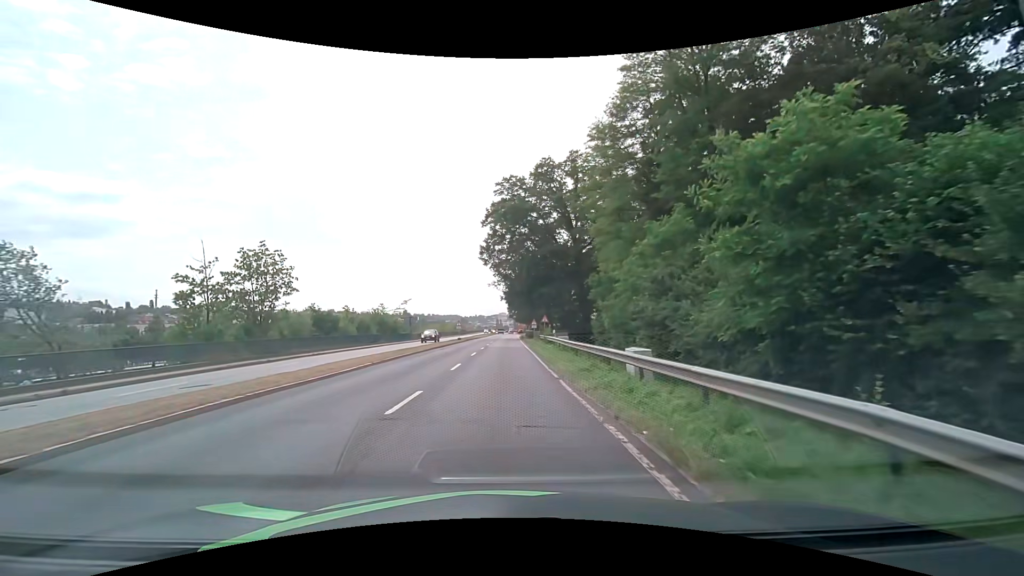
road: primary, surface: asphalt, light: Day
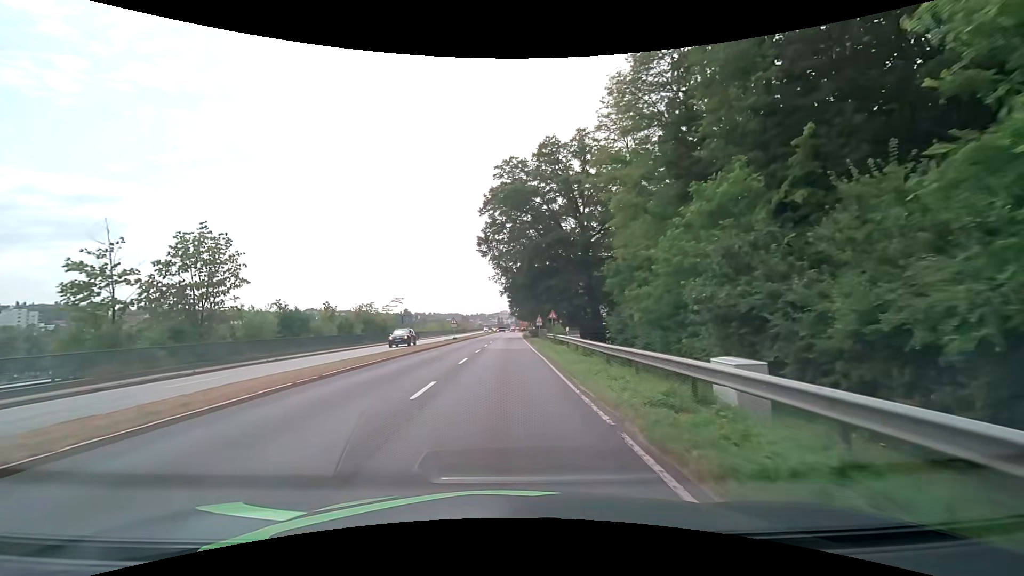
(0.0, +7.4) m; 0°
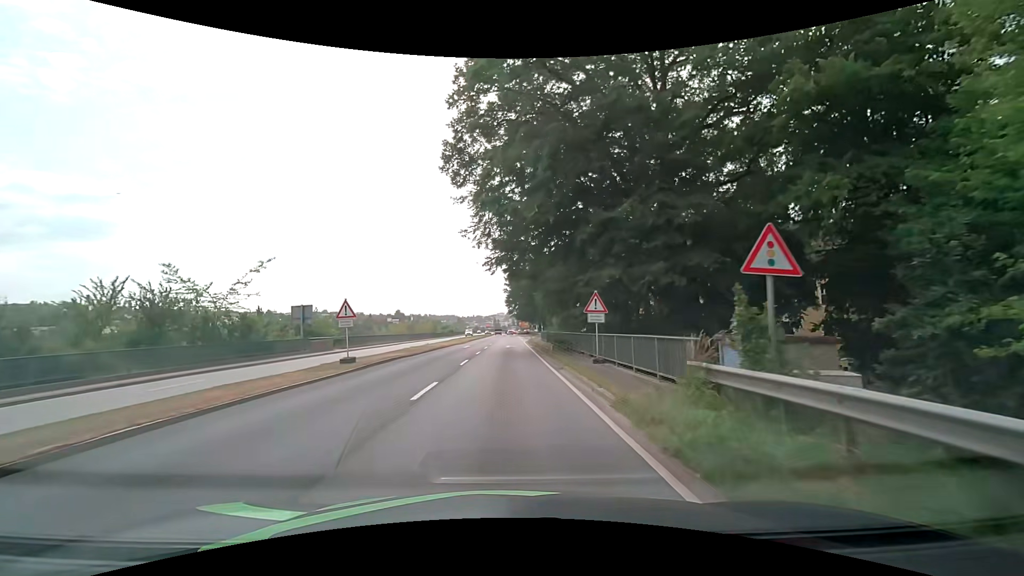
(0.0, +36.4) m; 0°
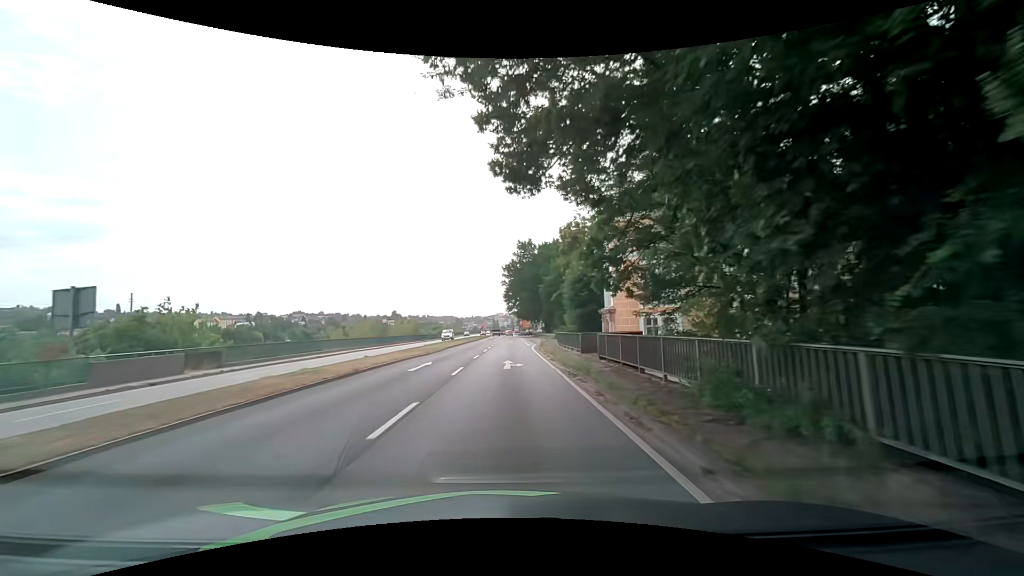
(0.0, +21.6) m; 0°
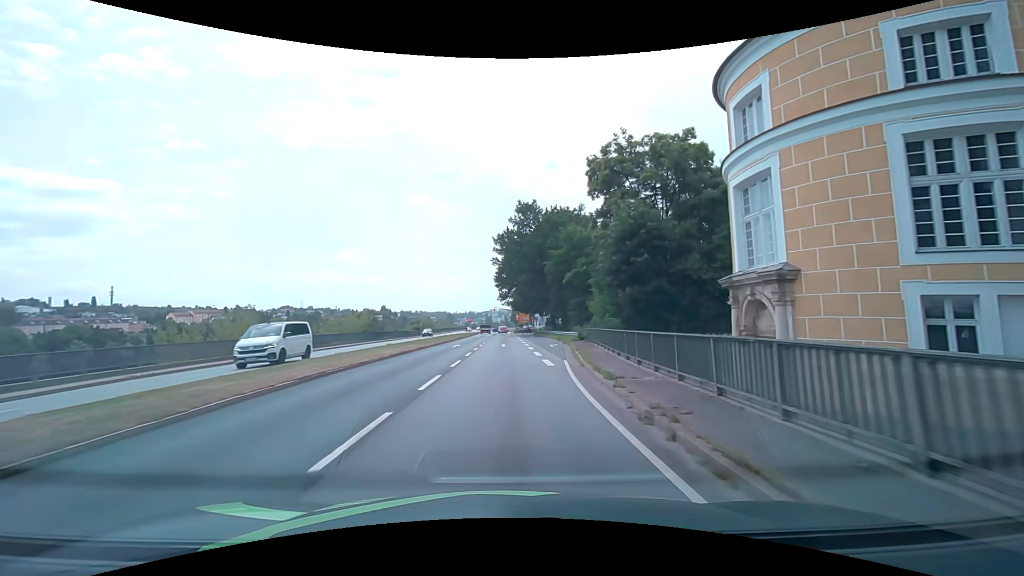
(+0.3, +28.7) m; +1°
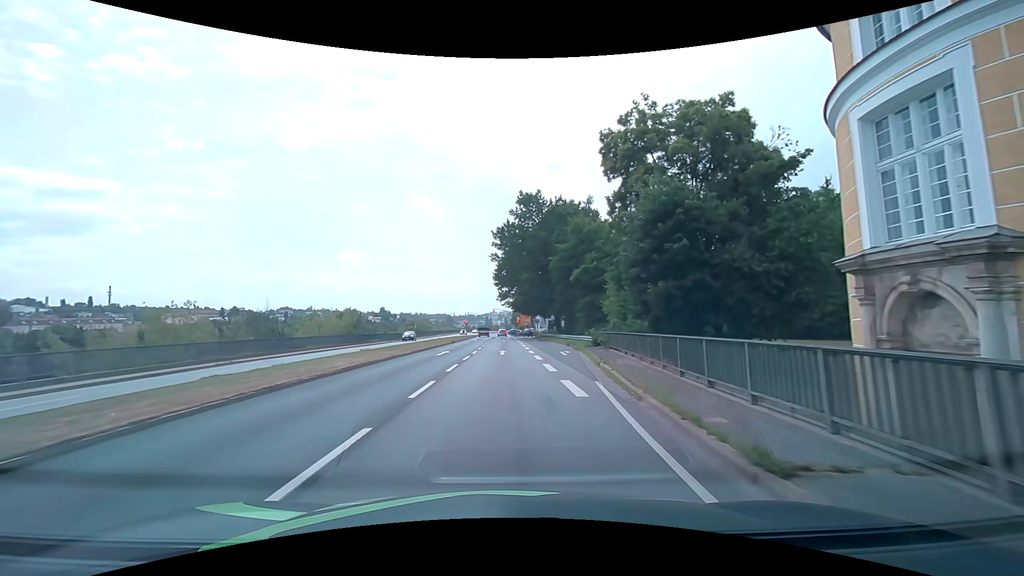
(0.0, +7.0) m; 0°
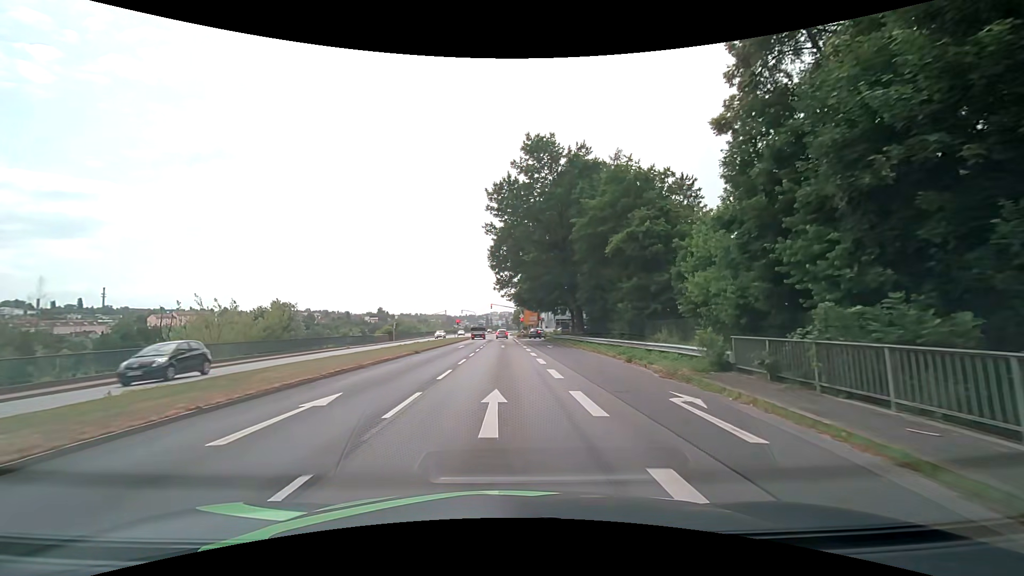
(-0.1, +20.0) m; 0°
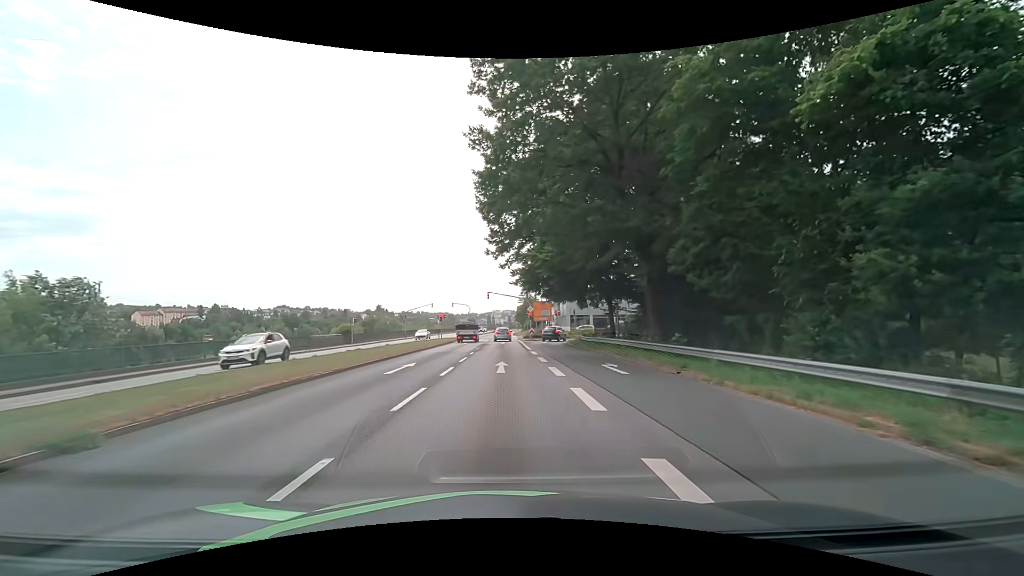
(-0.2, +23.3) m; 0°
